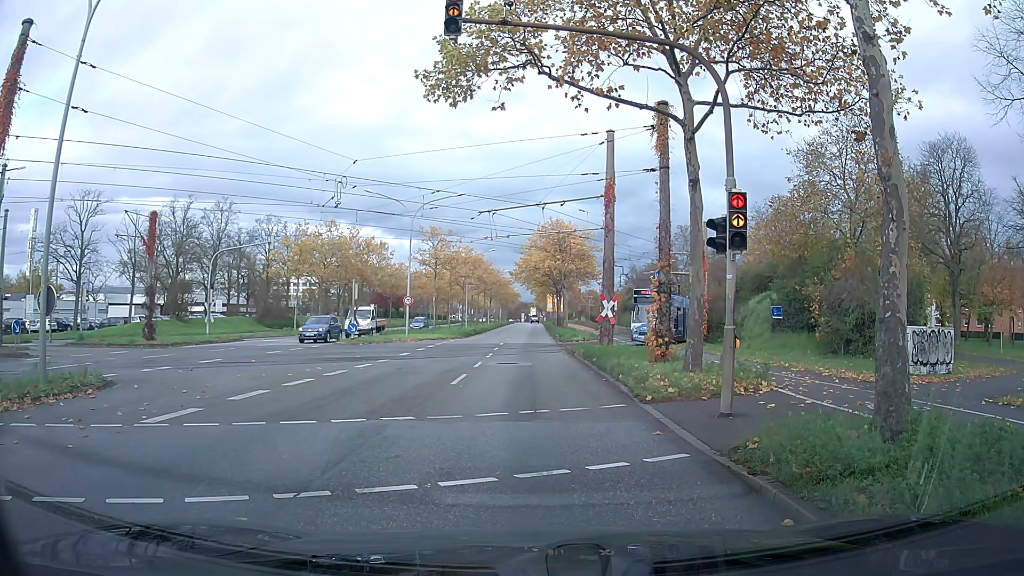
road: primary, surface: asphalt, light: Day
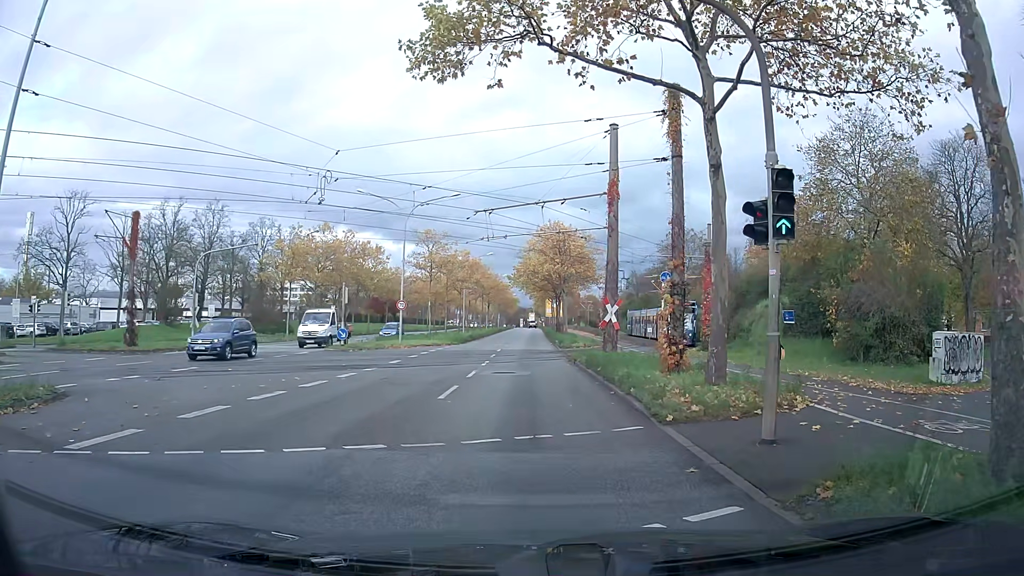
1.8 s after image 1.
(0.0, +1.9) m; +2°
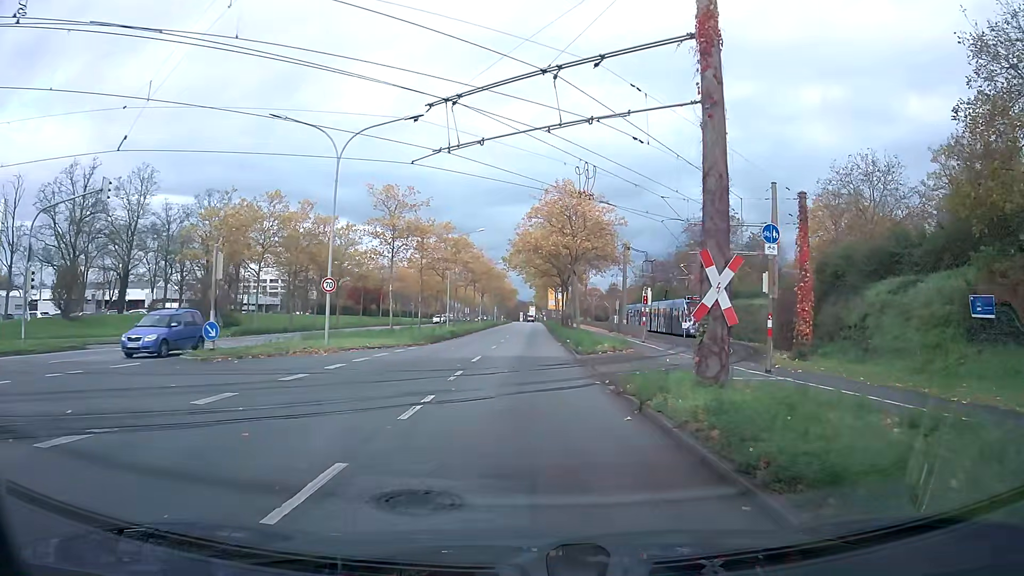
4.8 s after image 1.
(-0.2, +15.9) m; -1°
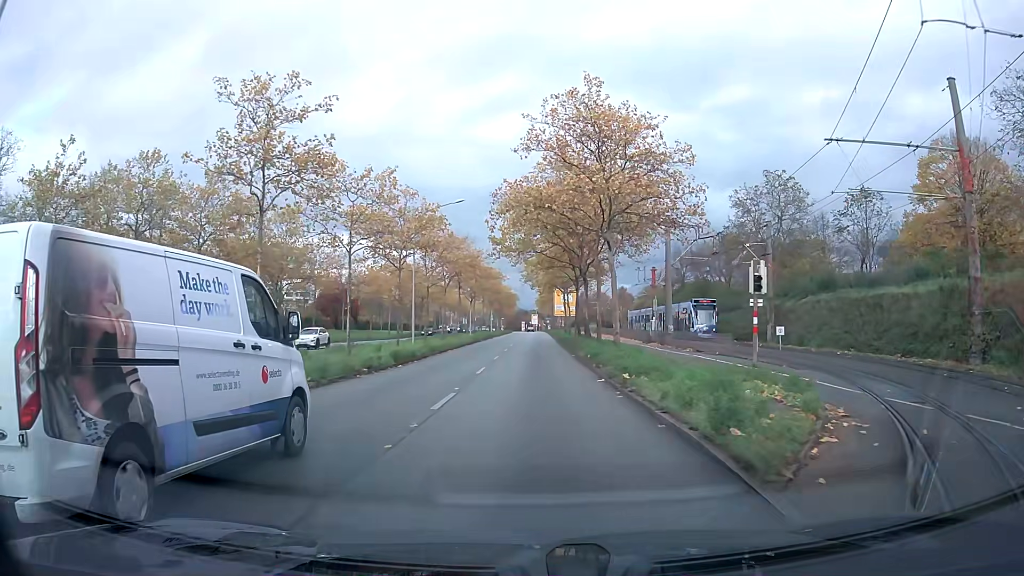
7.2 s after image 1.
(0.0, +20.5) m; 0°
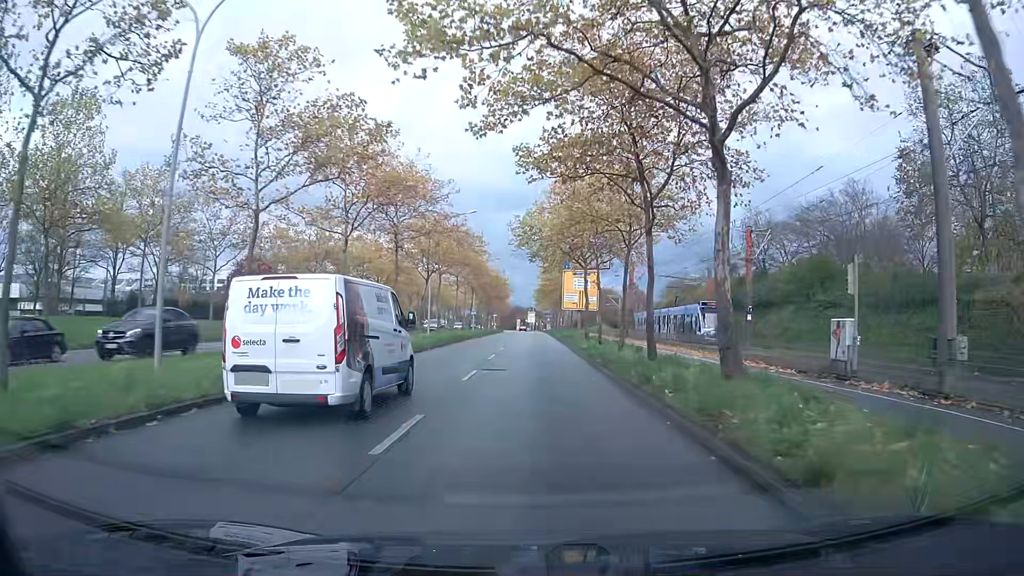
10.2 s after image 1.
(+0.1, +31.7) m; 0°
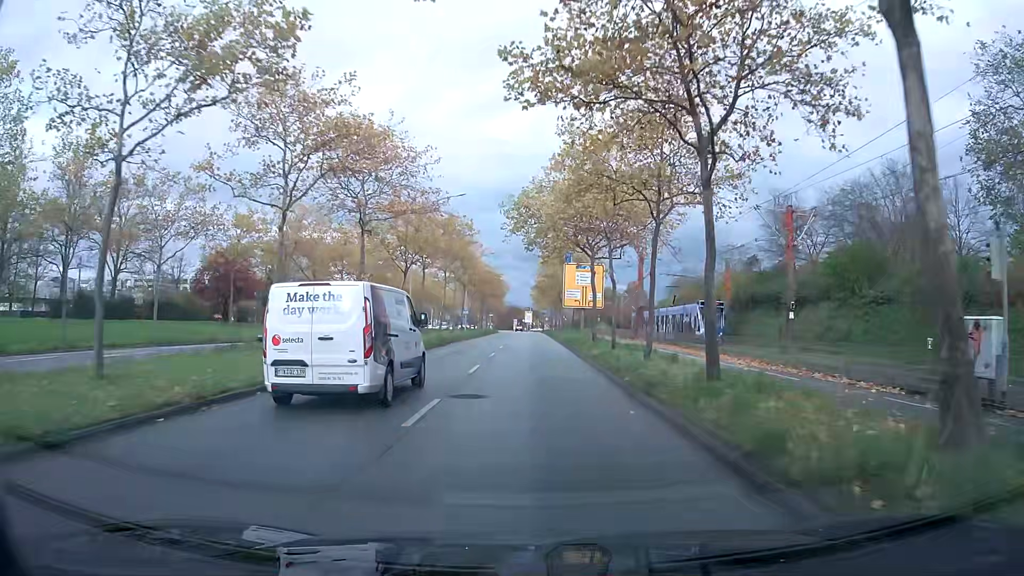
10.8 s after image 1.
(0.0, +7.0) m; 0°
(0, +10) (0, +20) (0, +30) (0, +40) (0, +50) (0, +60) (0, +70) (0, +80) (0, +90) (0, +100) m
